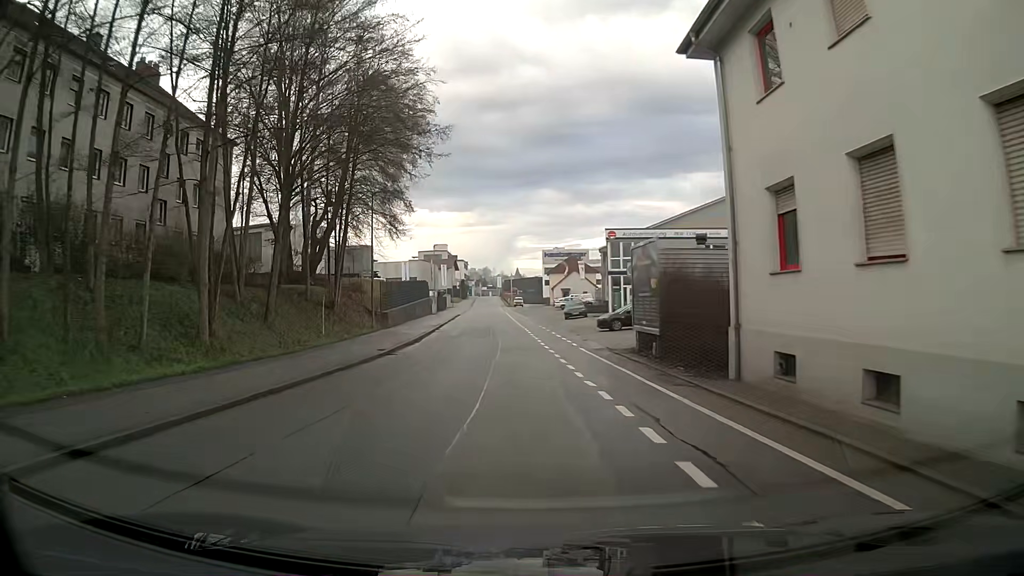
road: residential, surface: asphalt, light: Day
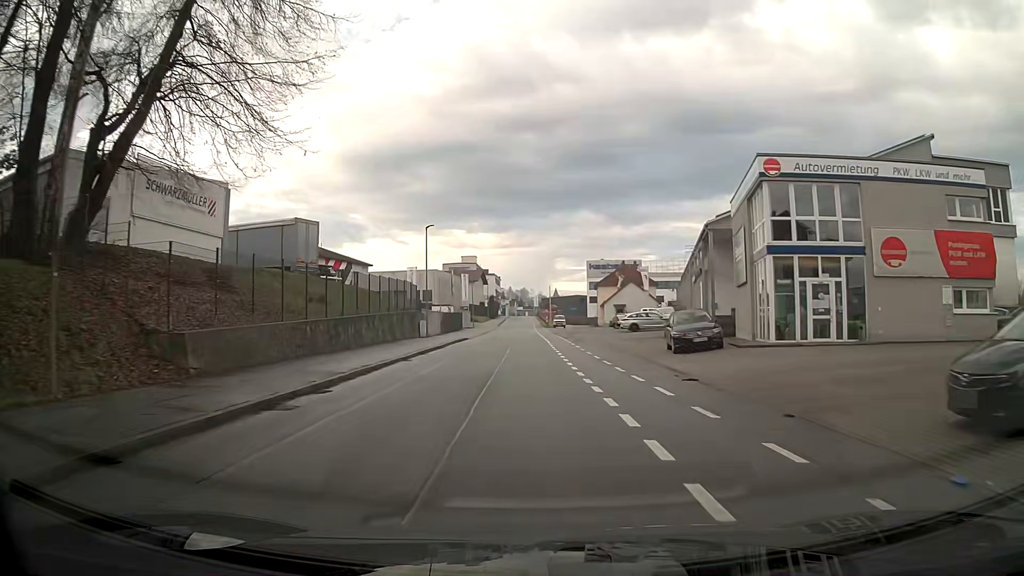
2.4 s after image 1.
(-1.0, +30.3) m; -3°
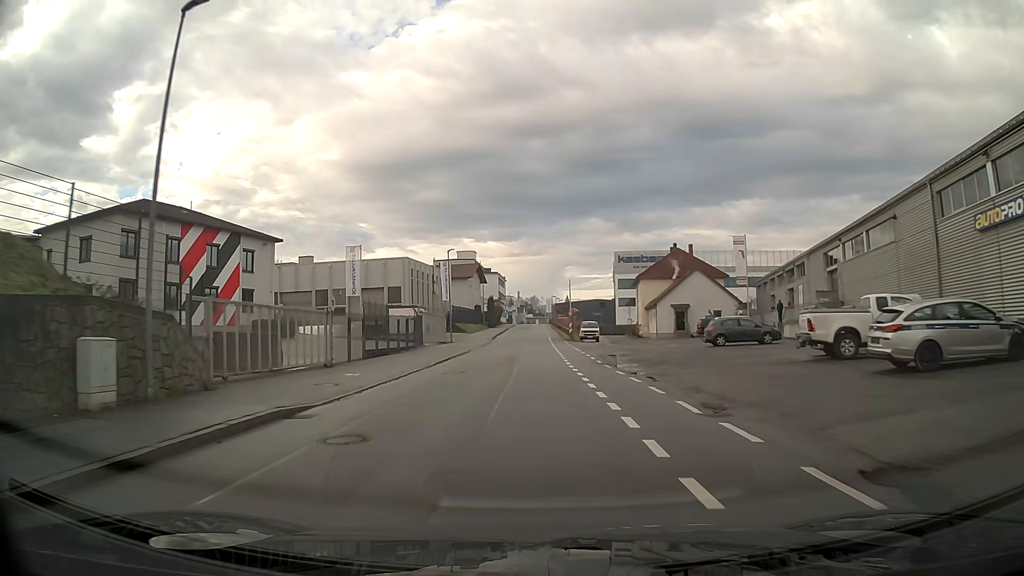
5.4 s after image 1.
(-0.3, +37.4) m; -1°
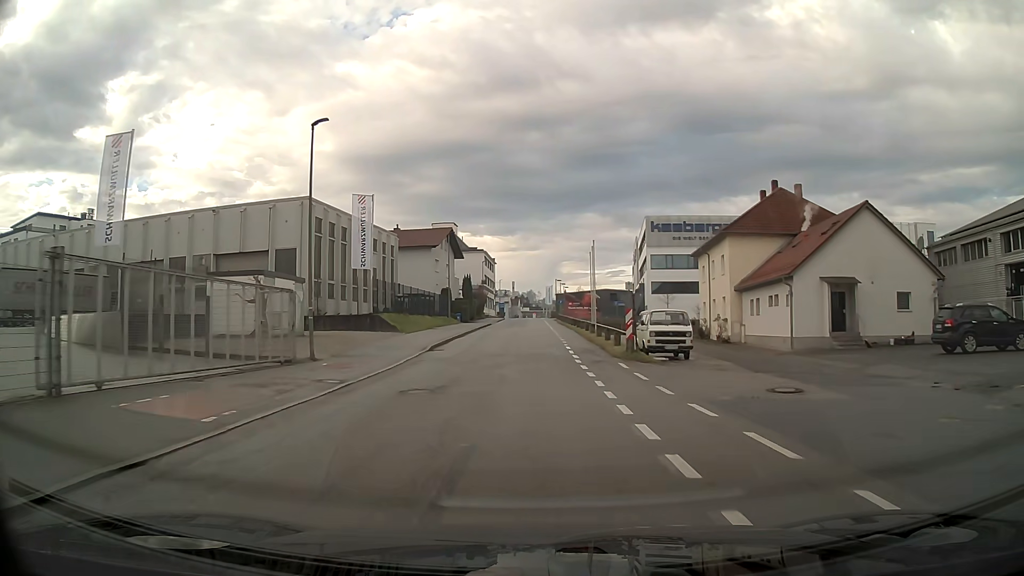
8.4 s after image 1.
(+0.1, +37.7) m; +1°
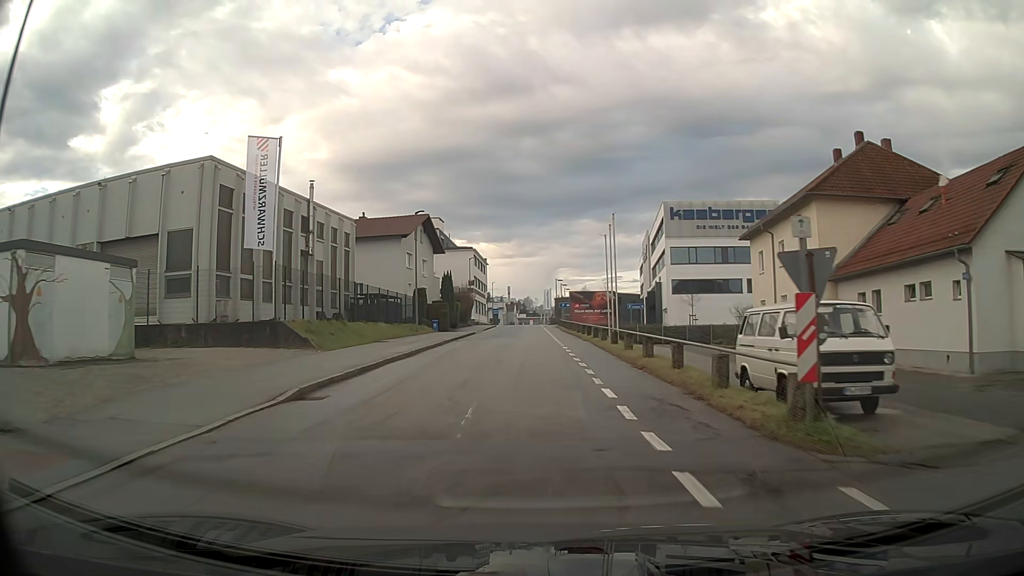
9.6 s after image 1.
(0.0, +15.2) m; 0°
(0, +10) (0, +20) (0, +30) (0, +40) (0, +50) (0, +60) (0, +70) (0, +80) (0, +90) (0, +100) m
